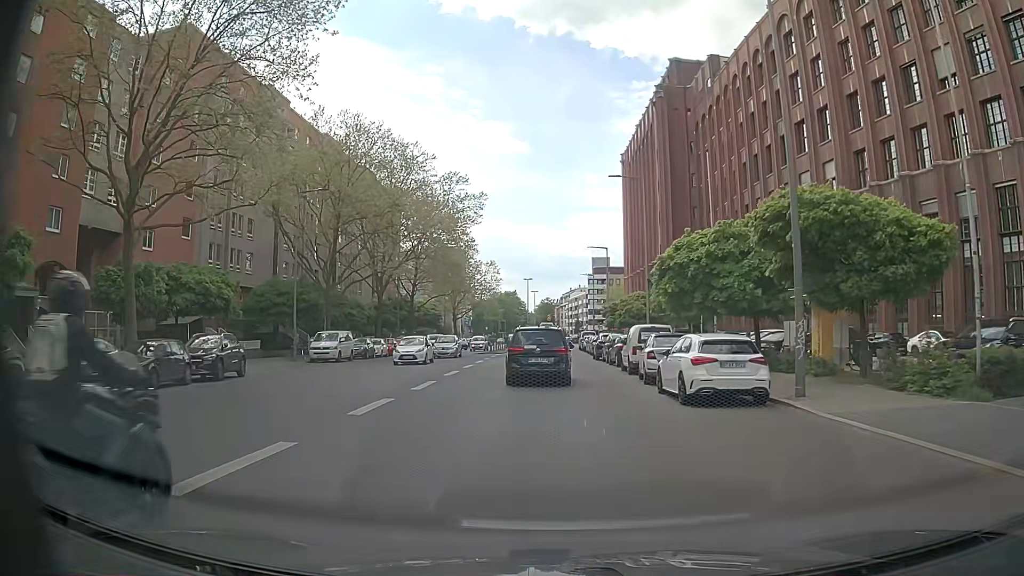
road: tertiary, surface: asphalt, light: Day
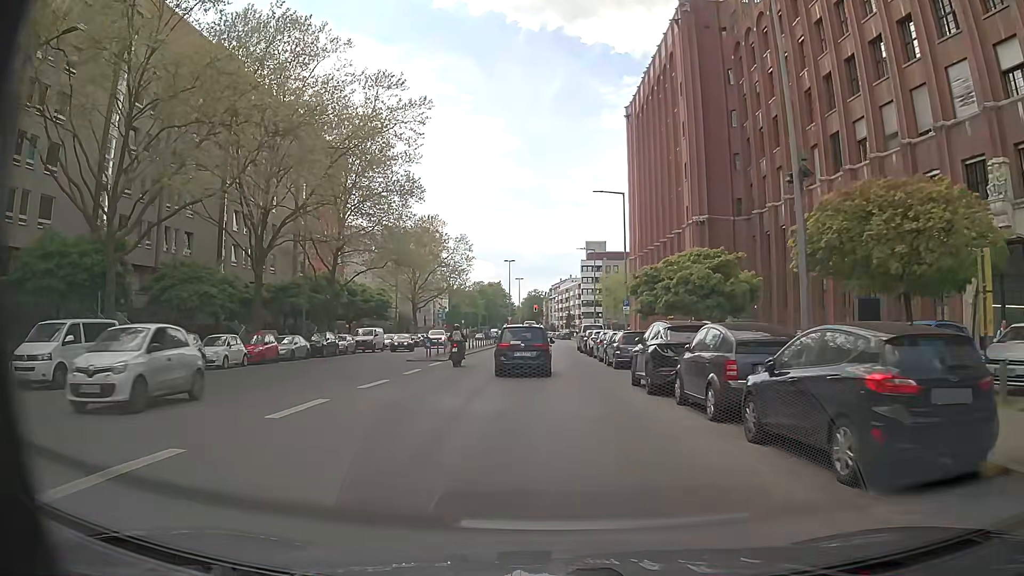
(+0.4, +25.2) m; +1°
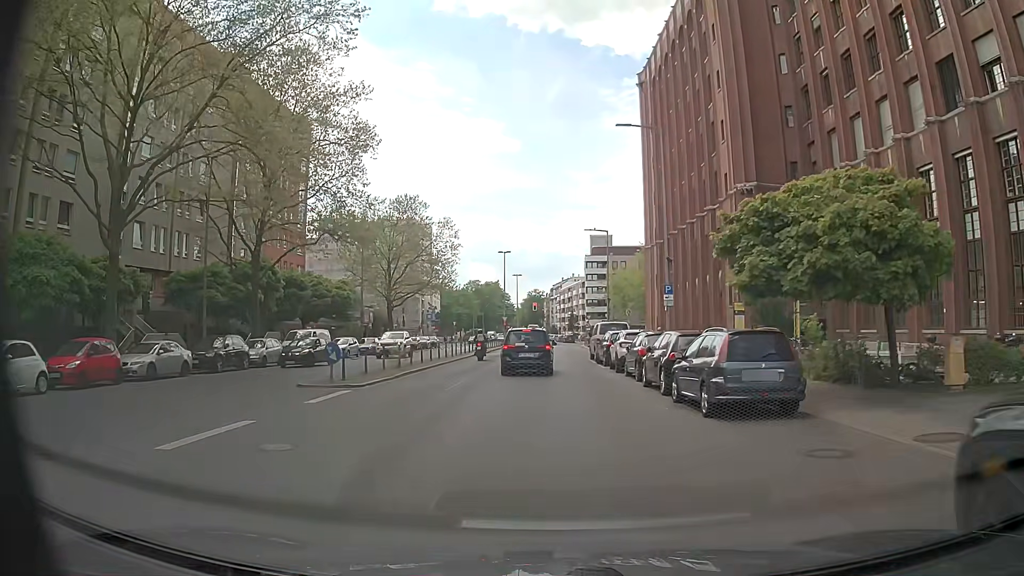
(0.0, +14.8) m; 0°
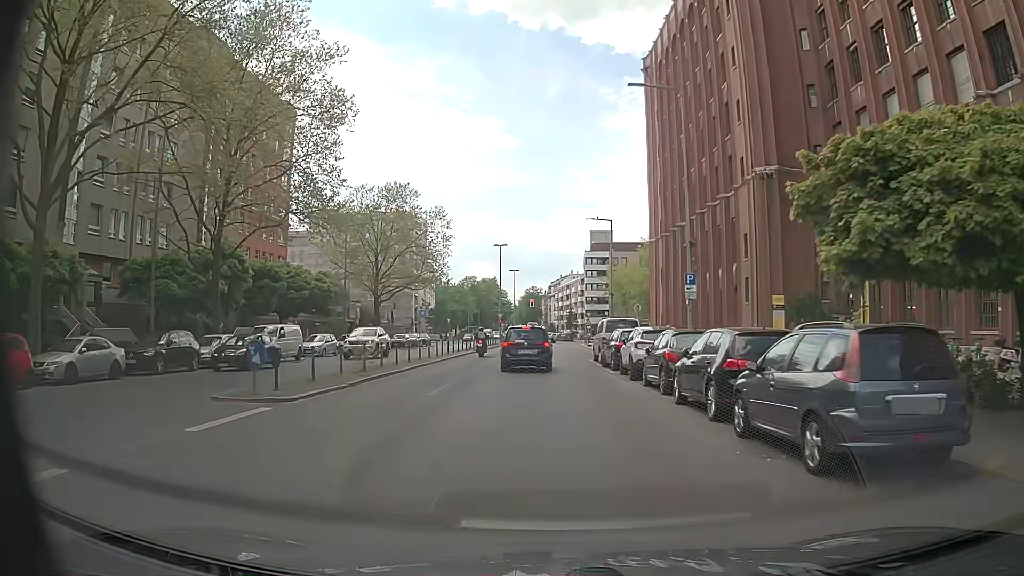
(0.0, +4.8) m; 0°
